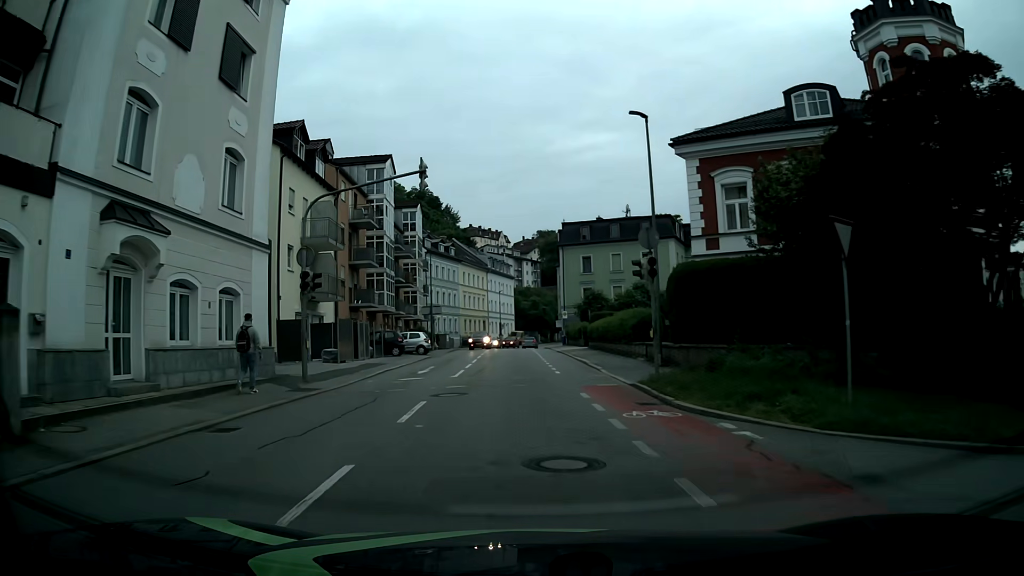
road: tertiary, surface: asphalt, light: Day
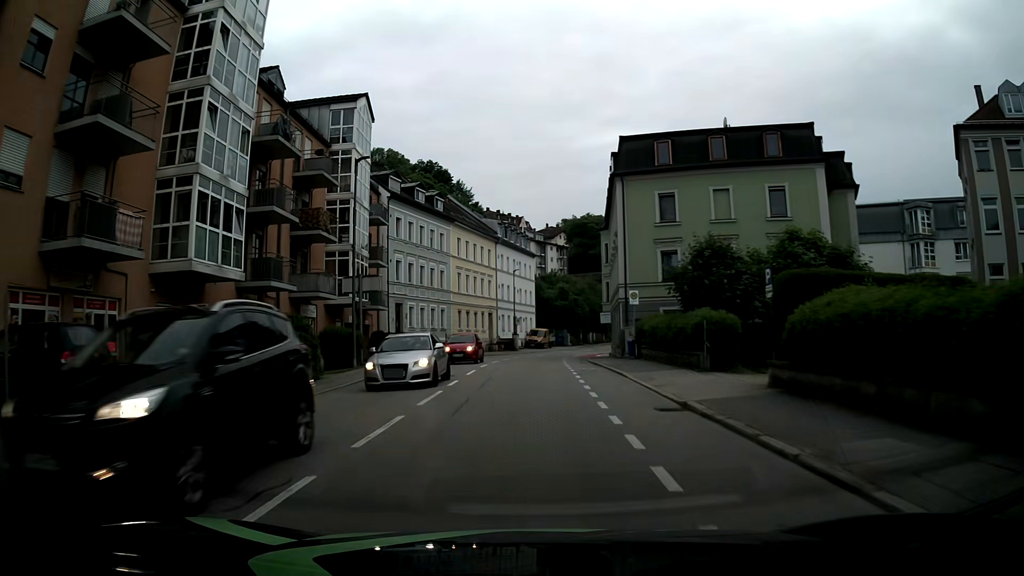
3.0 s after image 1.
(-0.4, +31.2) m; -1°
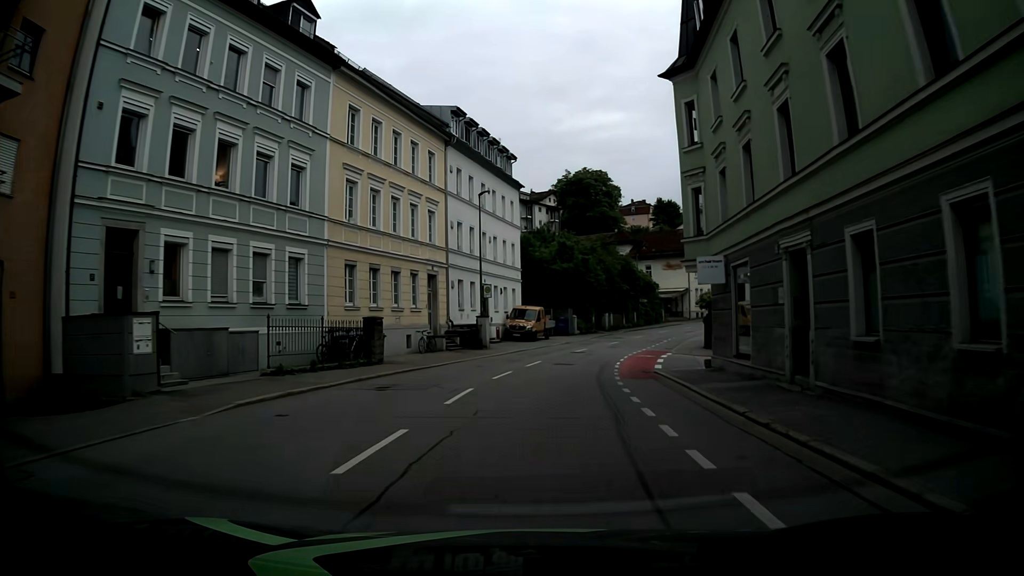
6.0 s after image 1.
(-0.4, +33.4) m; 0°
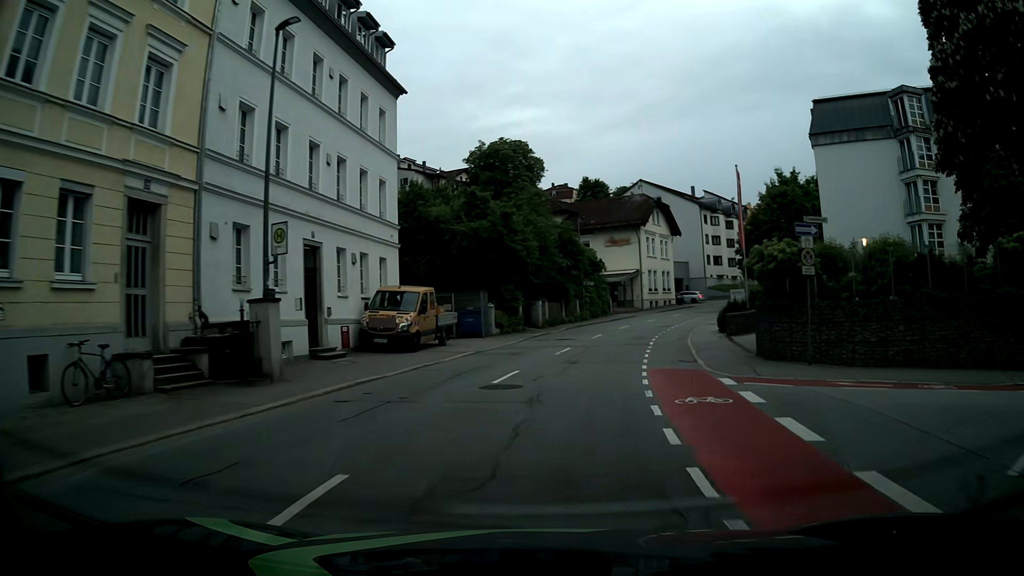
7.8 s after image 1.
(+1.1, +20.9) m; +8°
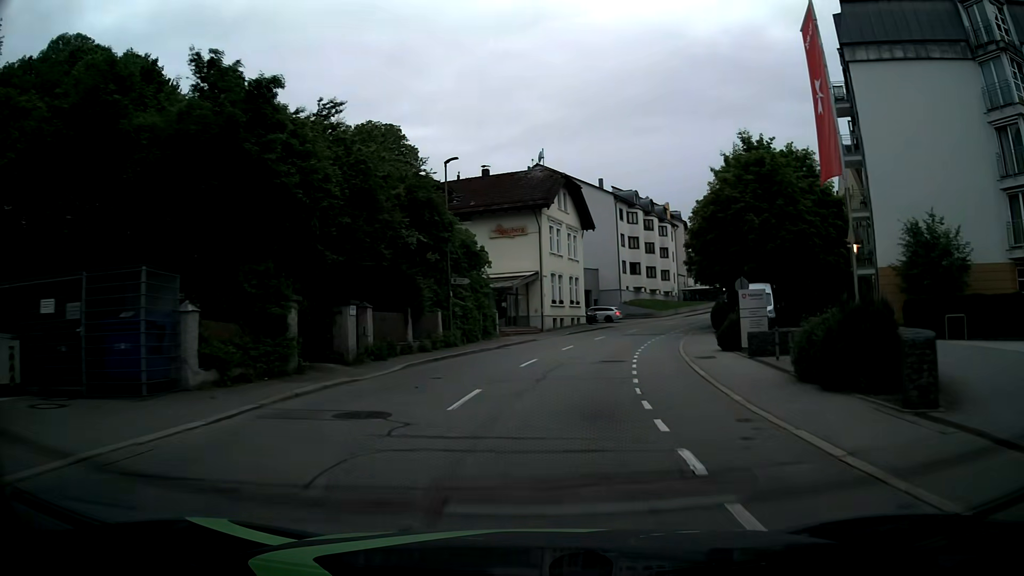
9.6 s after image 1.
(+1.7, +21.3) m; +10°
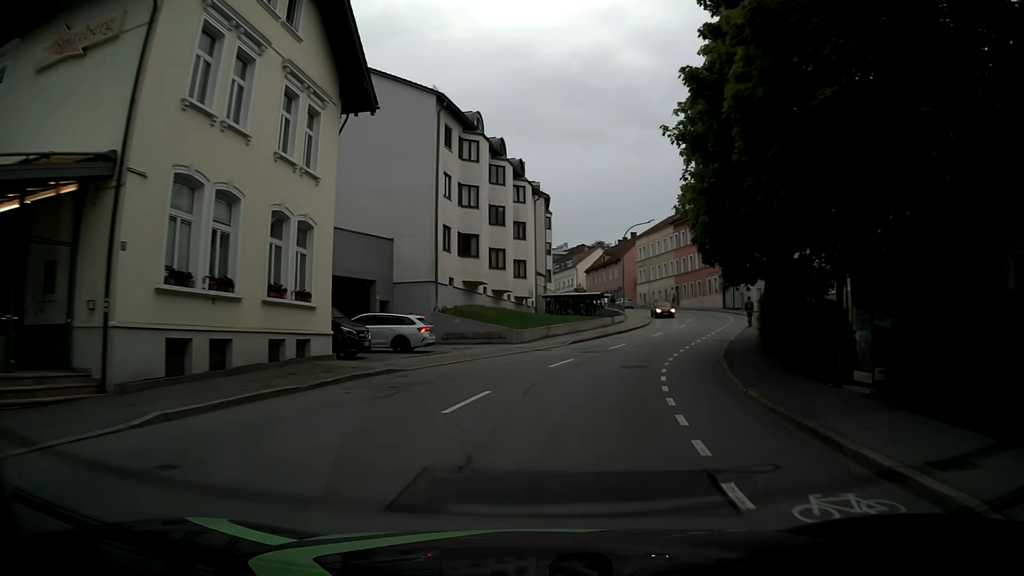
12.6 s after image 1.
(+4.4, +35.4) m; +14°
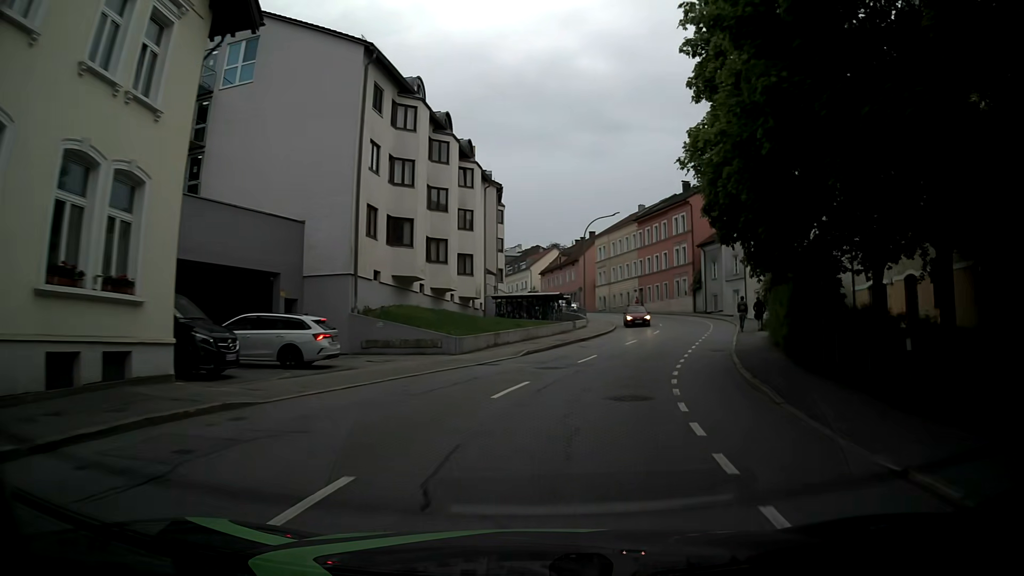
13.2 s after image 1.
(+0.3, +7.0) m; +4°
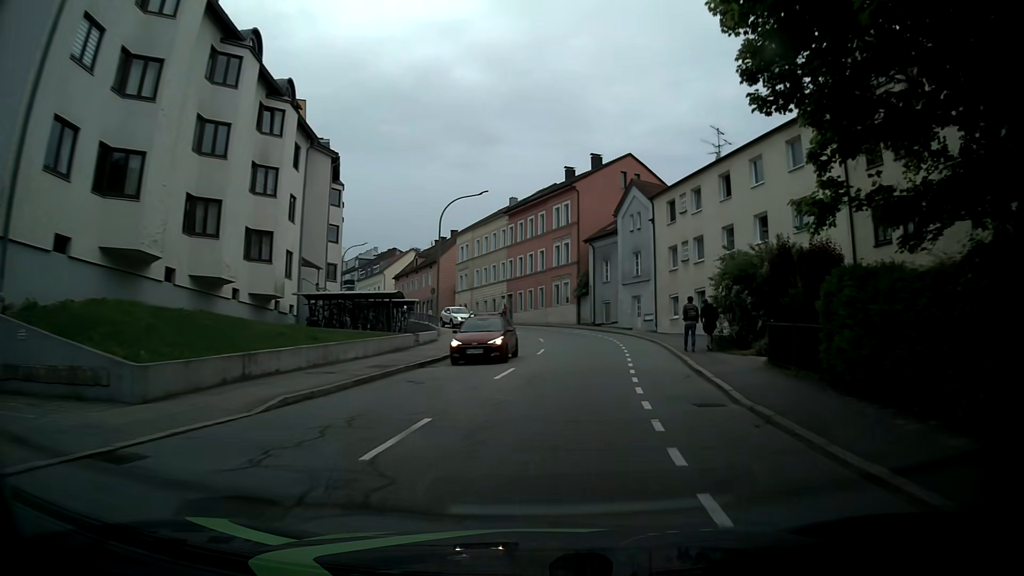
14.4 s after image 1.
(+1.4, +13.7) m; +12°
